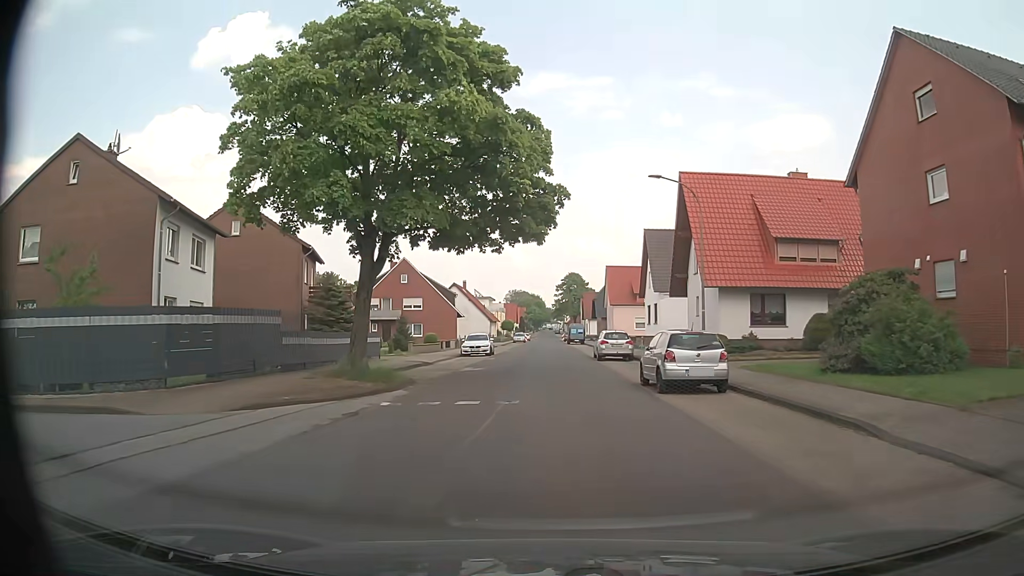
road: tertiary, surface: asphalt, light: Day
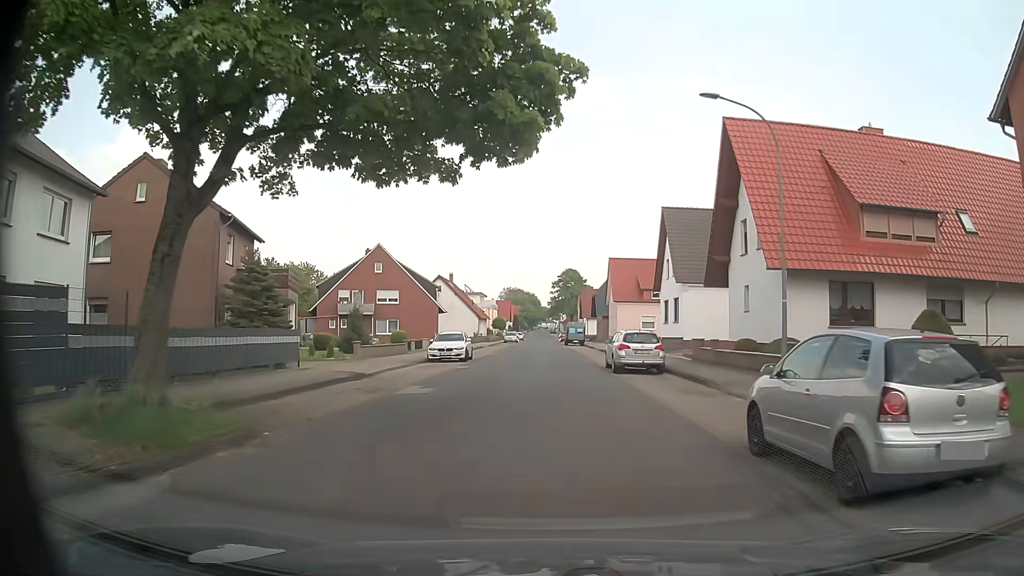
(0.0, +10.2) m; +1°
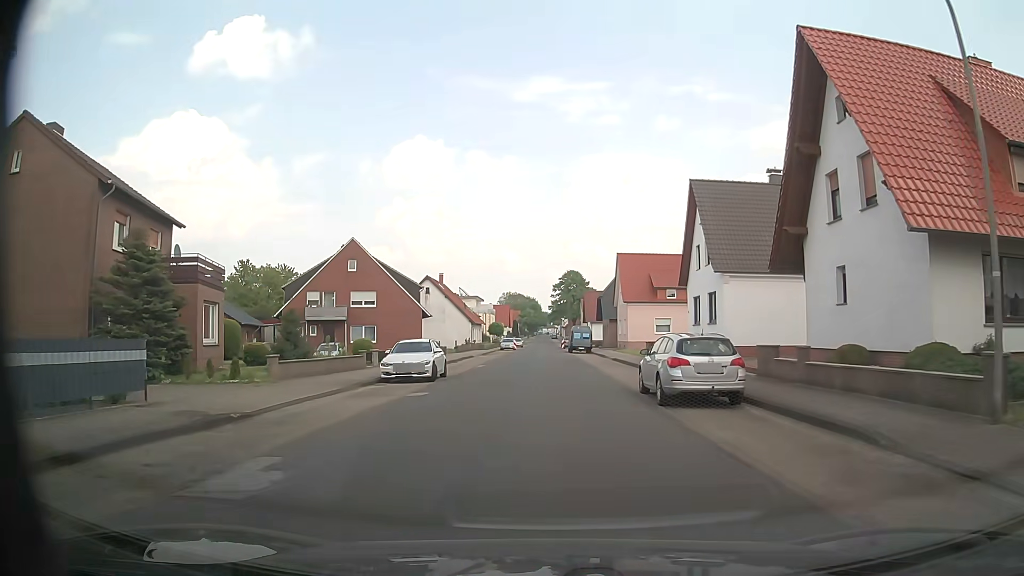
(-0.2, +9.3) m; -1°
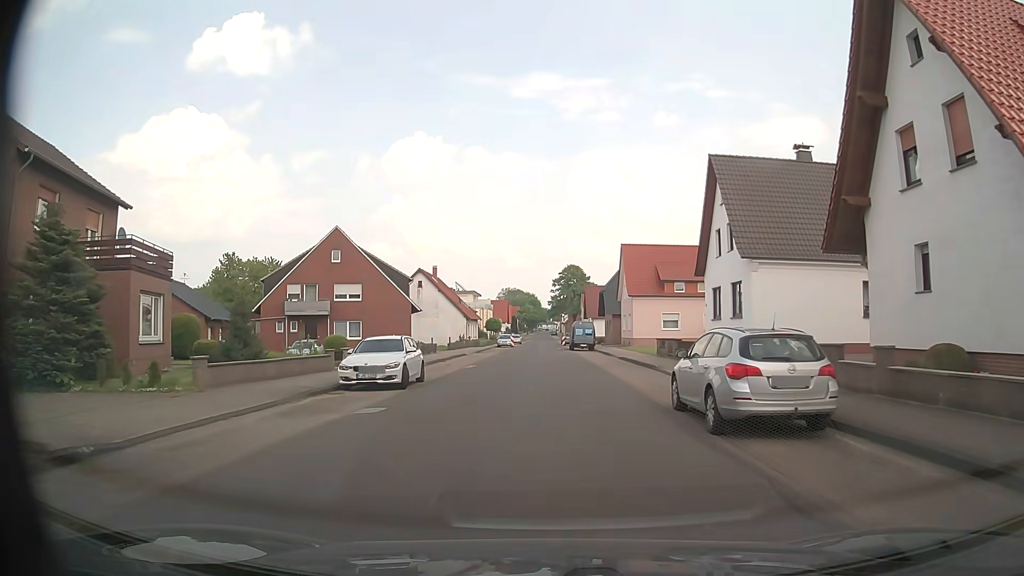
(0.0, +4.6) m; 0°
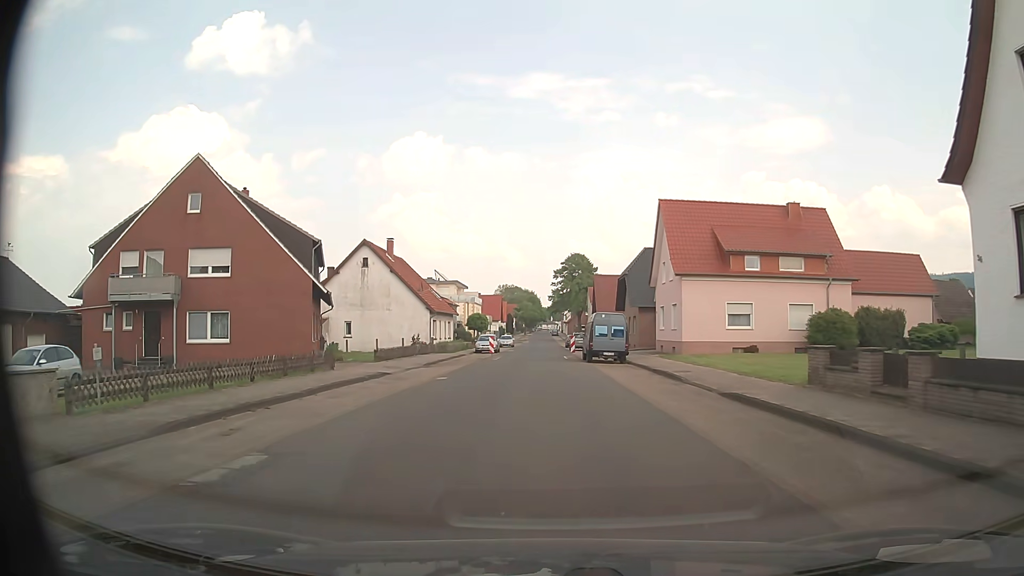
(+0.1, +23.6) m; 0°
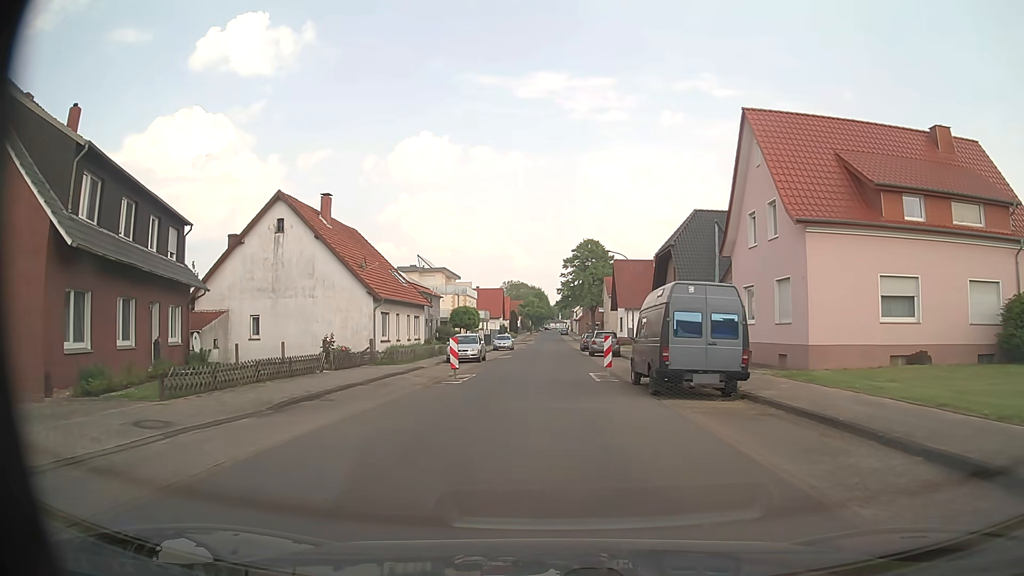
(-0.3, +19.2) m; -1°
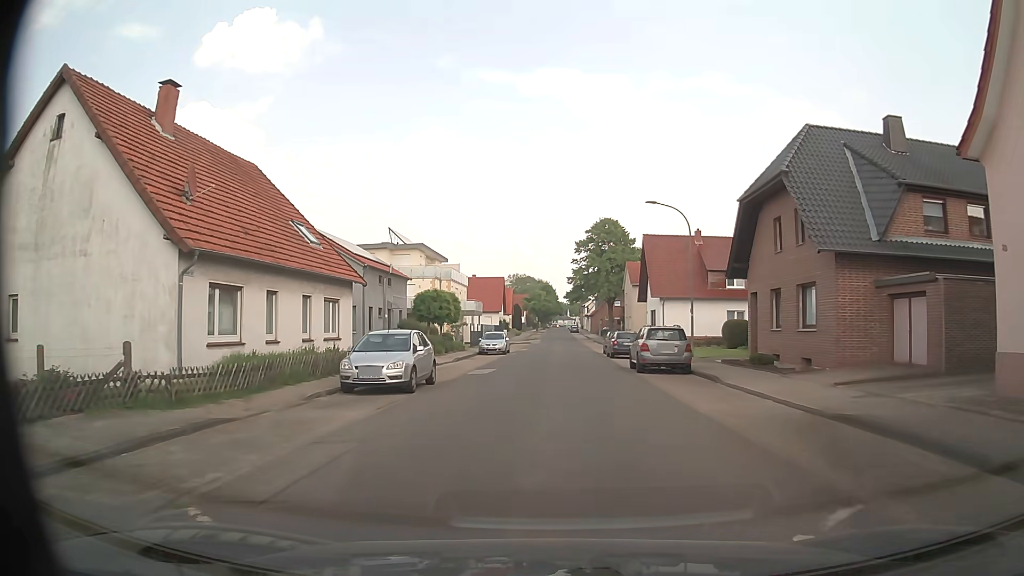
(-0.2, +19.2) m; -1°
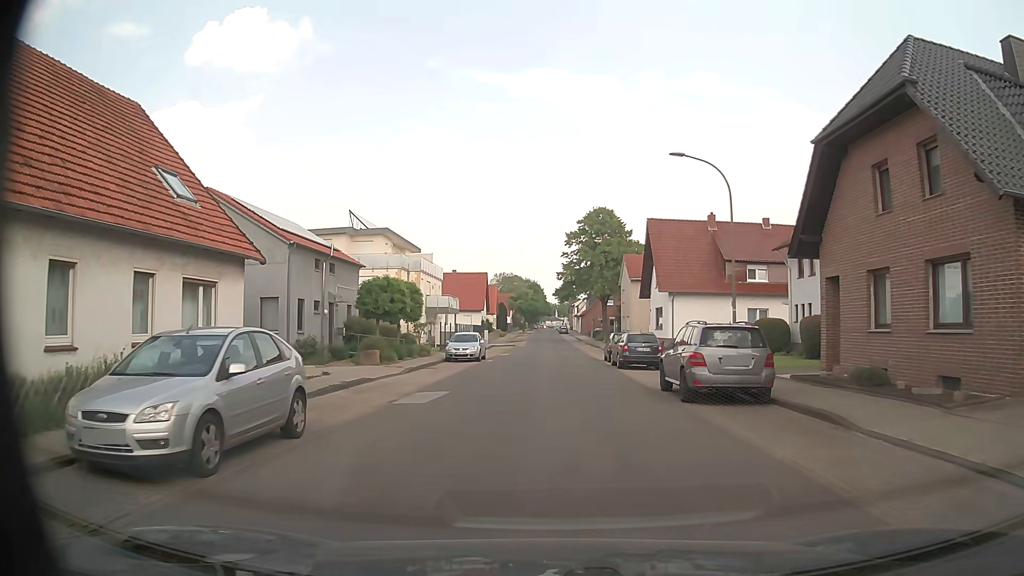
(0.0, +9.6) m; +1°
(0, +10) (0, +20) (0, +30) (0, +40) (+1, +50) (+1, +60) (+1, +70) (+1, +80) (+2, +90) (+2, +100) m
